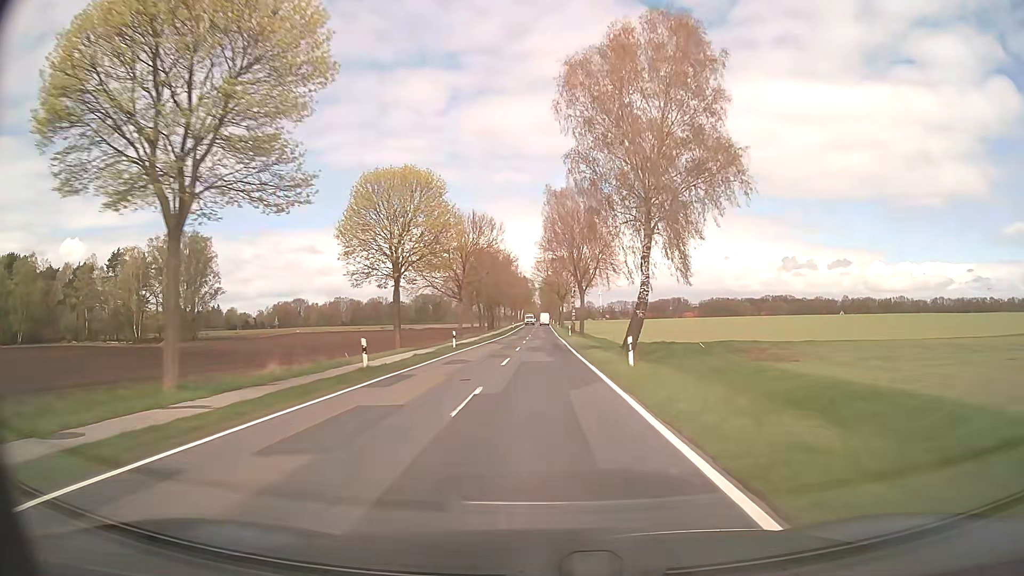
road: secondary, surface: asphalt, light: Day
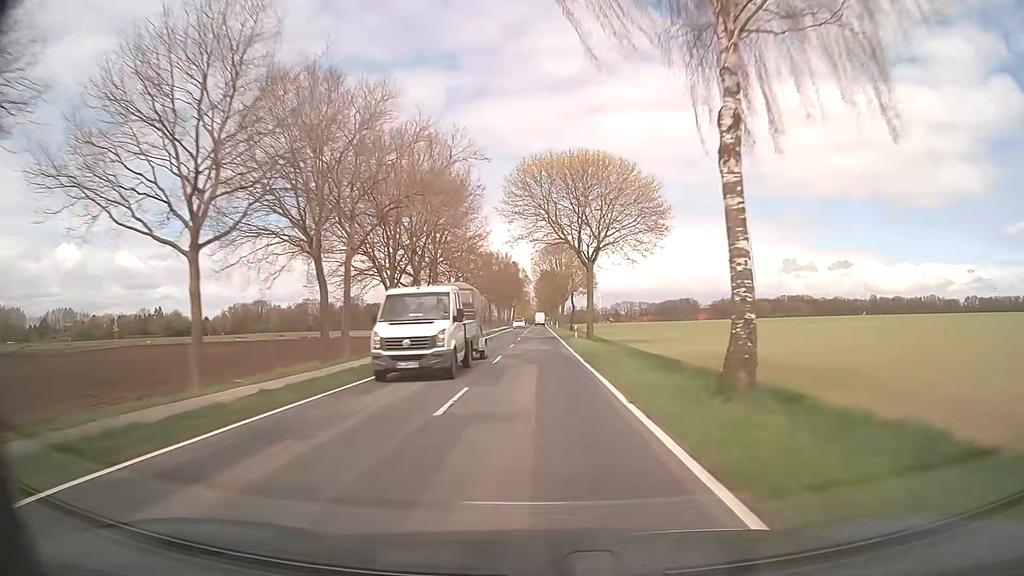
(+0.1, +72.0) m; 0°
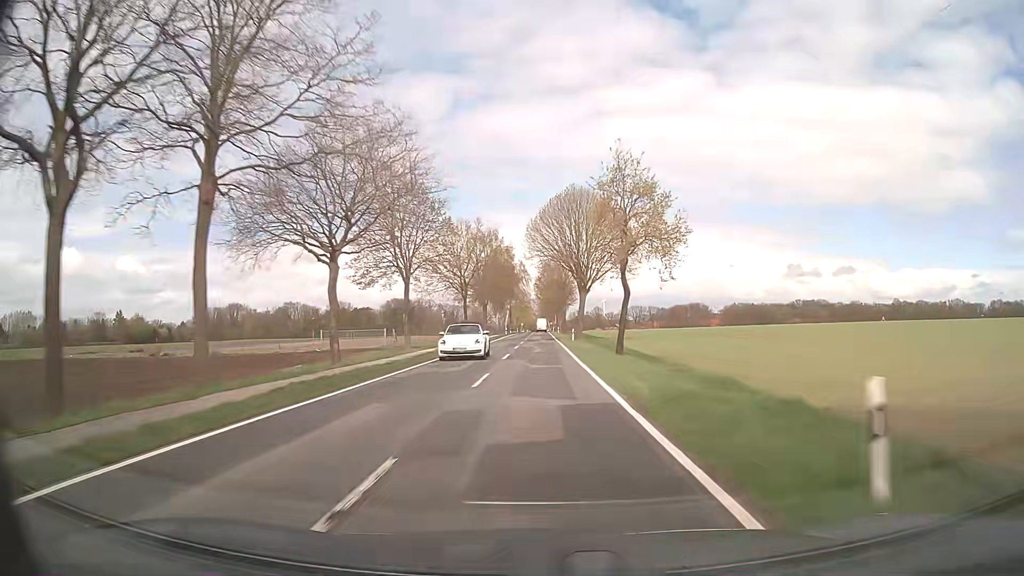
(-0.2, +43.0) m; 0°
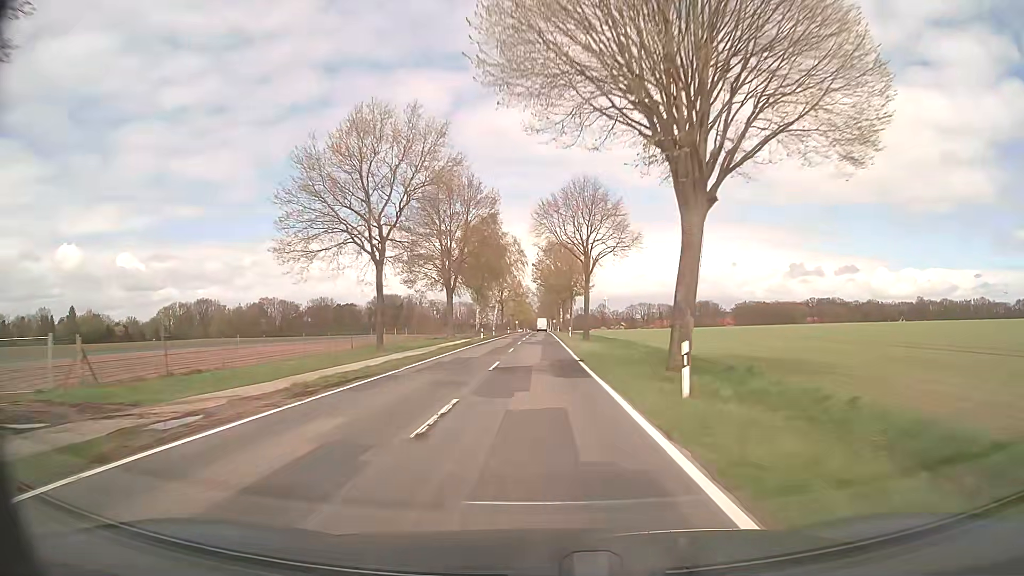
(+0.1, +42.9) m; 0°
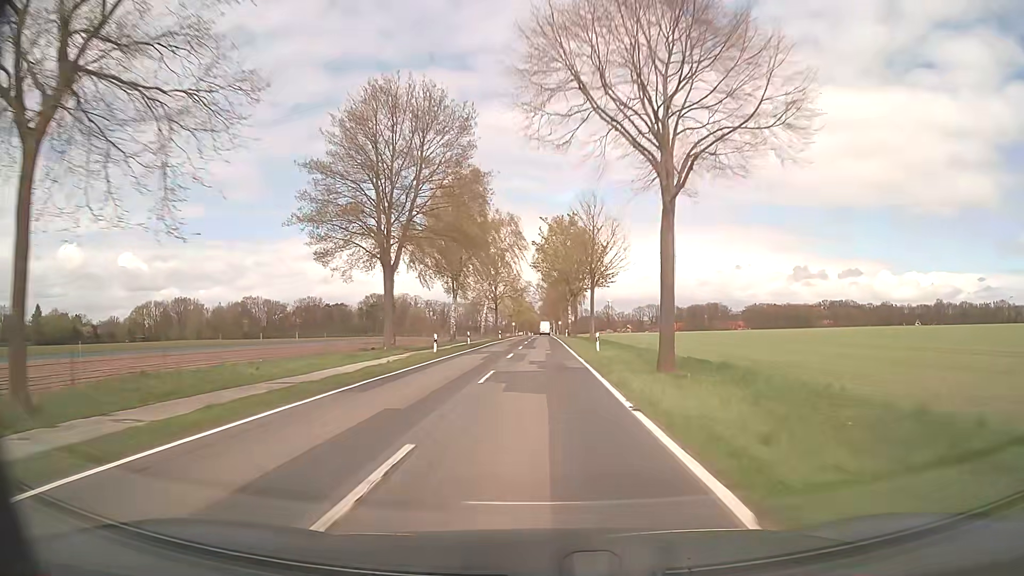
(0.0, +28.7) m; 0°
(0, +10) (0, +20) (0, +30) (0, +40) (0, +50) (0, +60) (+1, +70) (+1, +80) (+1, +90) (+1, +100) m
